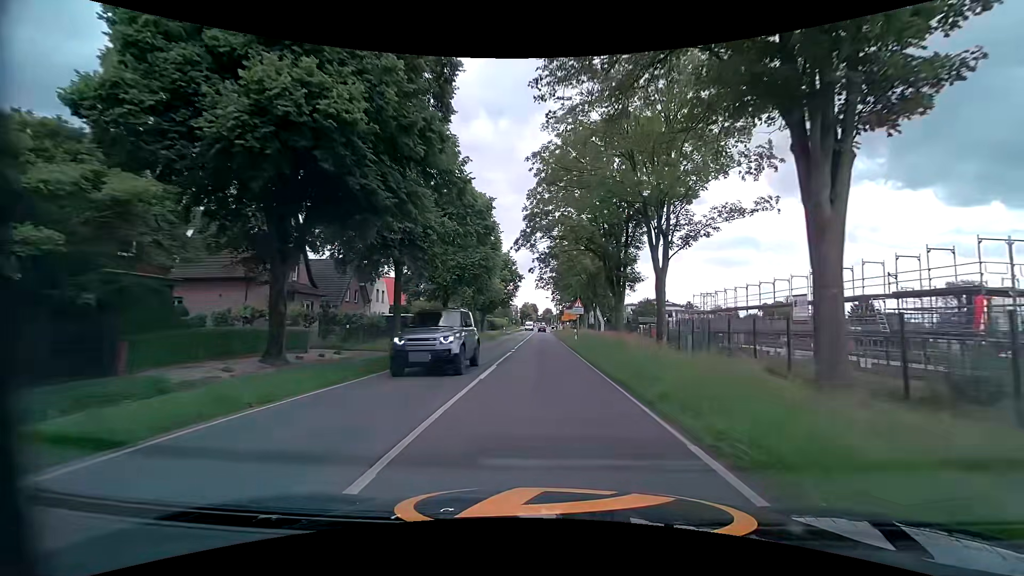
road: secondary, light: Day
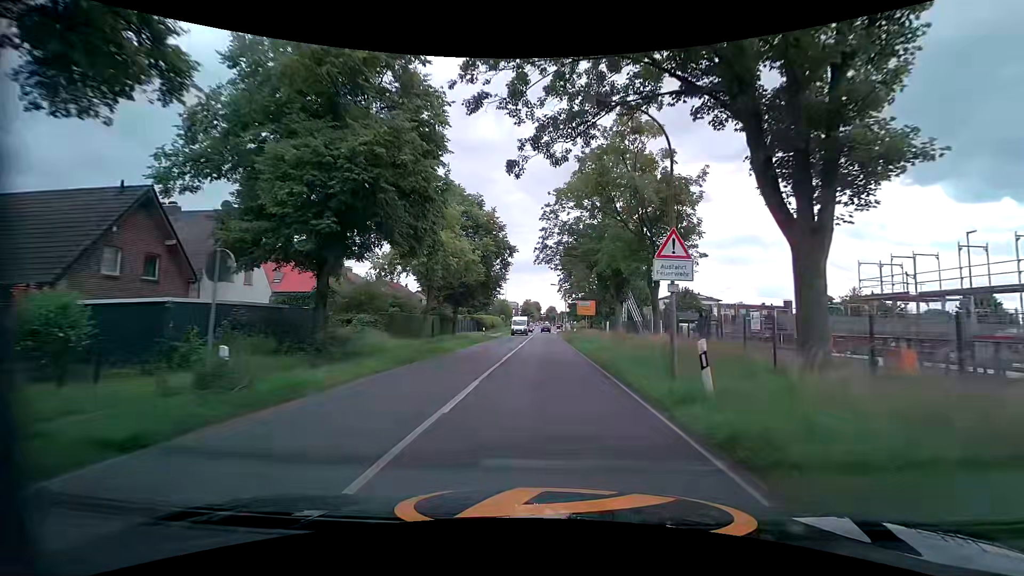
(0.0, +29.2) m; 0°
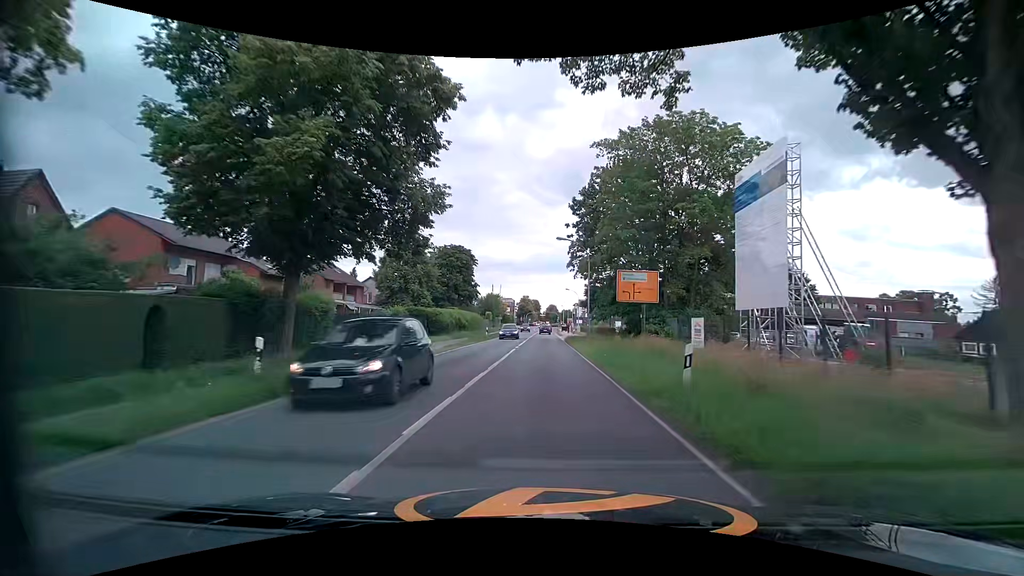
(-0.1, +36.2) m; -1°
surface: asphalt
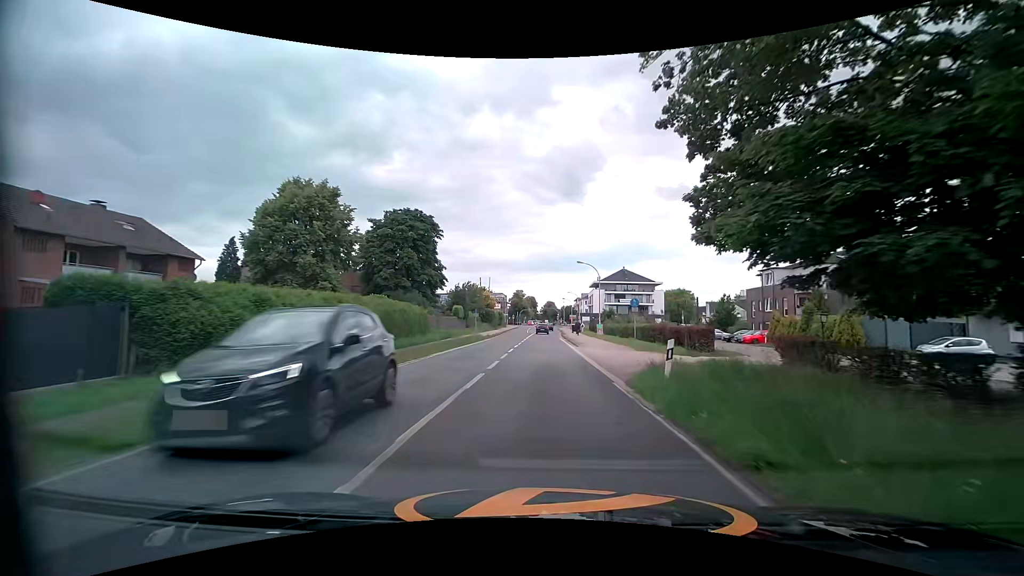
(+0.2, +36.7) m; 0°
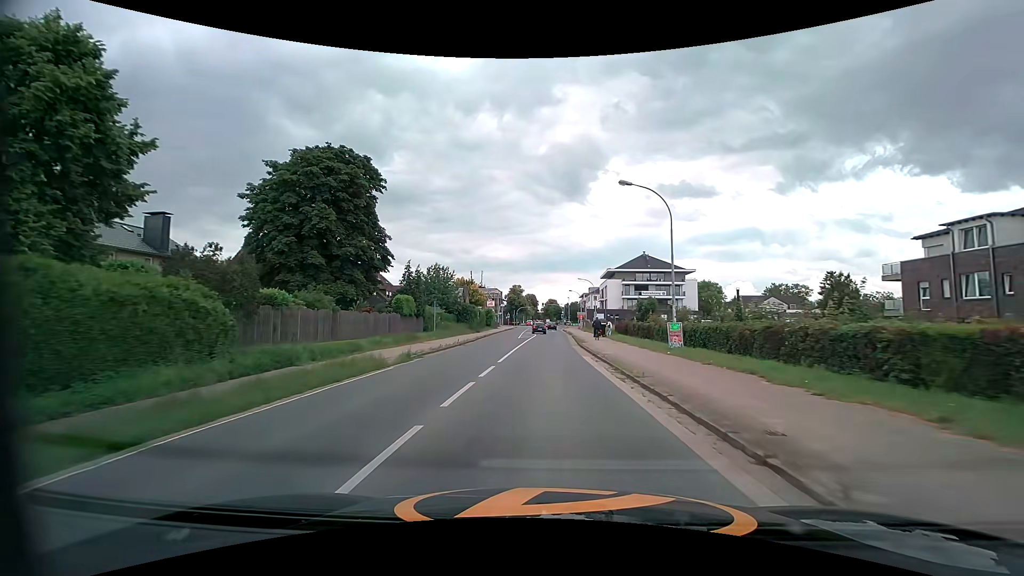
(-0.1, +29.0) m; -1°
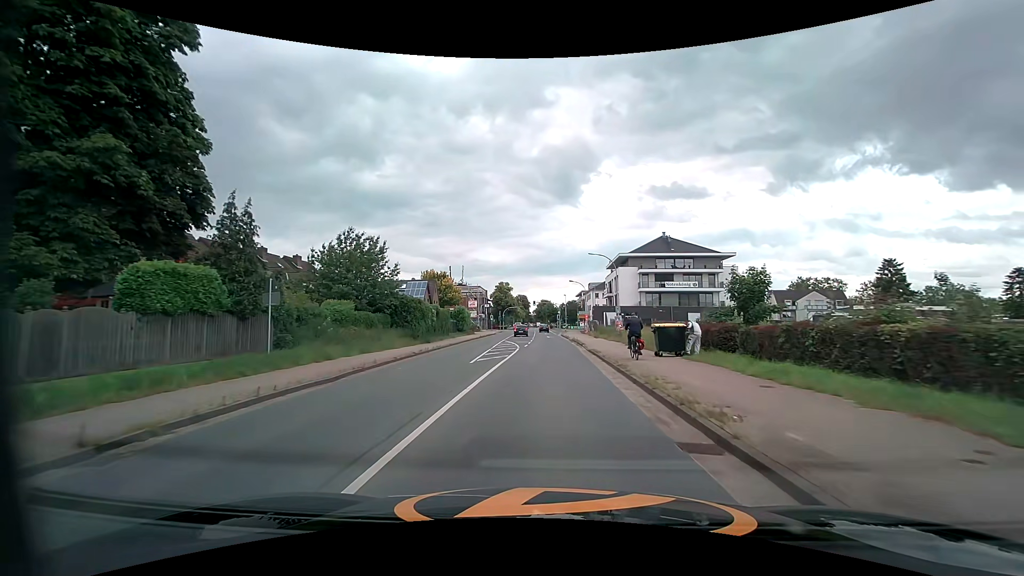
(+0.2, +27.3) m; +1°
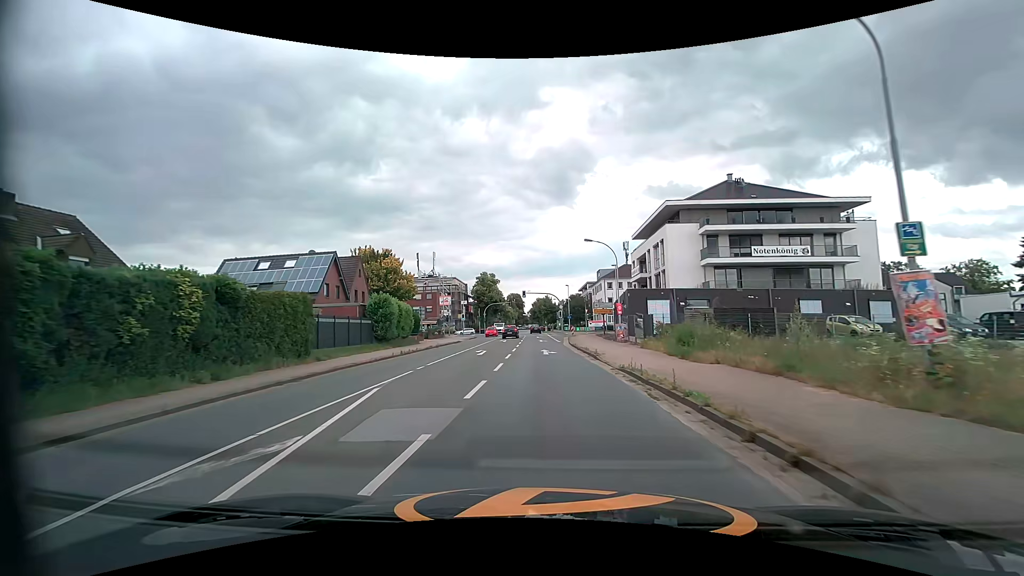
(+0.2, +35.4) m; 0°
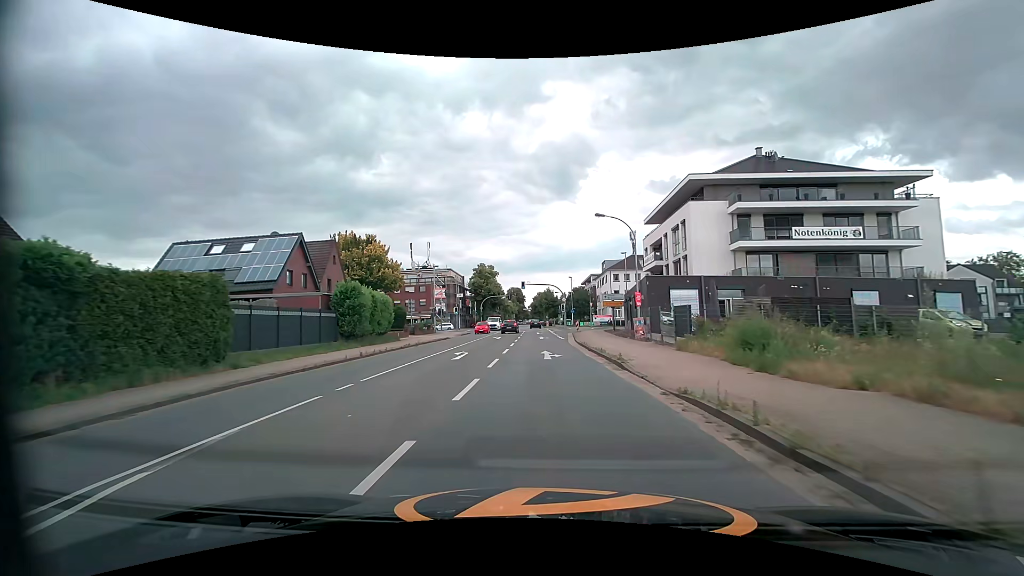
(0.0, +7.0) m; 0°
(0, +10) (0, +20) (0, +30) (0, +40) (0, +50) (+2, +60) (+8, +67) (+18, +70) (+28, +69) (+37, +67) m
